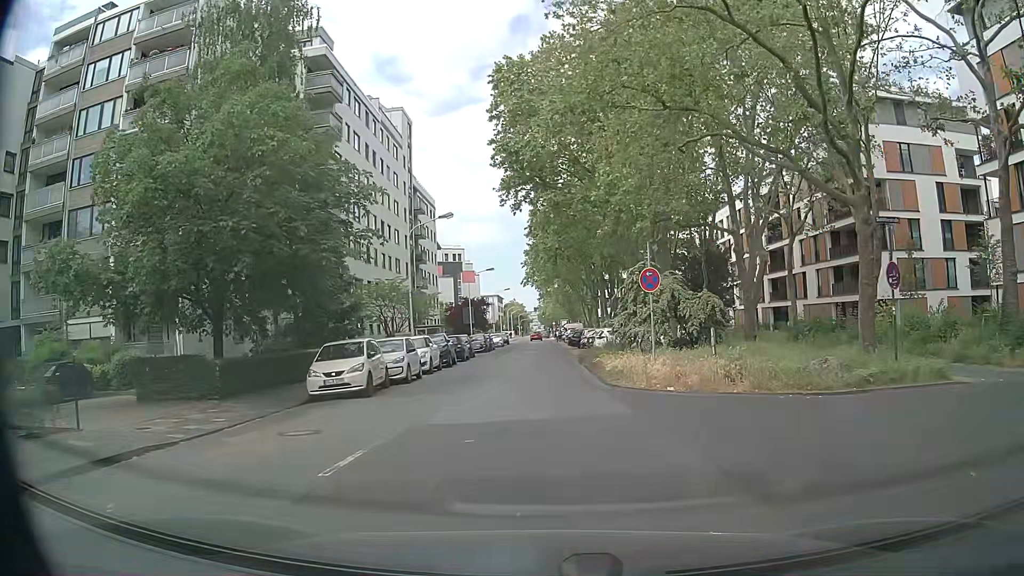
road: secondary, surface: asphalt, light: Day
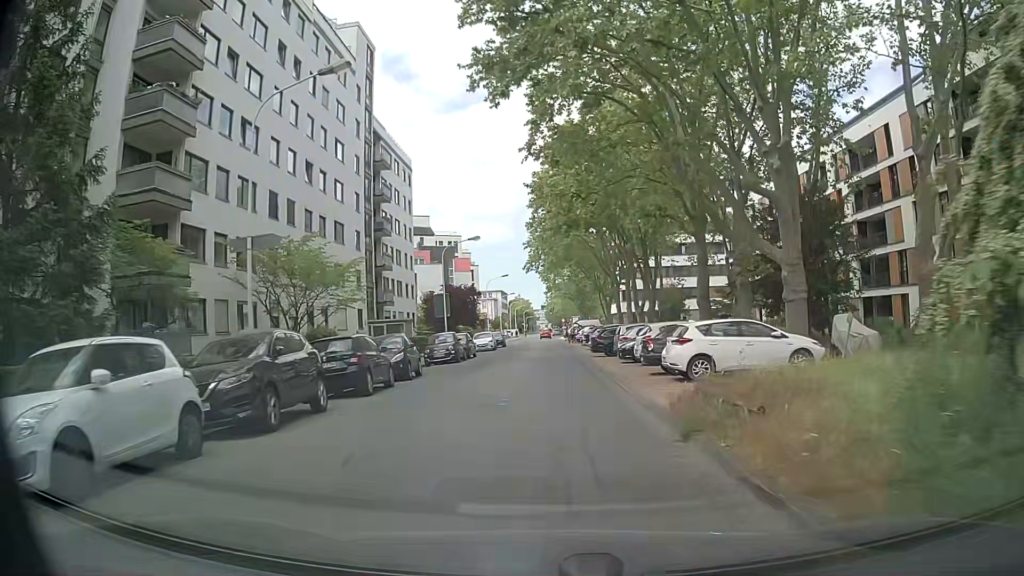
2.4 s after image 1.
(-0.2, +20.8) m; -1°
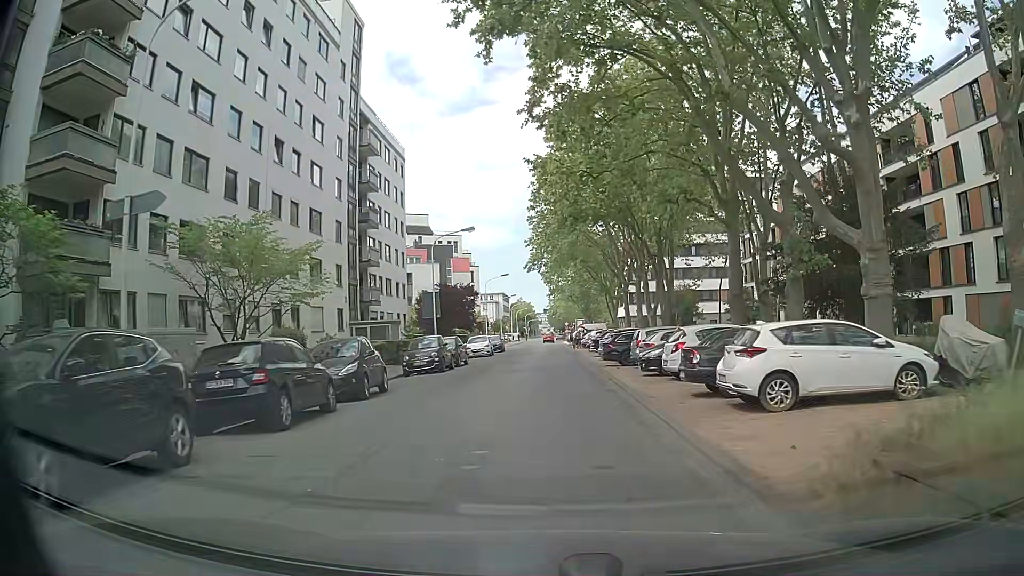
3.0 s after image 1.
(0.0, +5.4) m; -1°
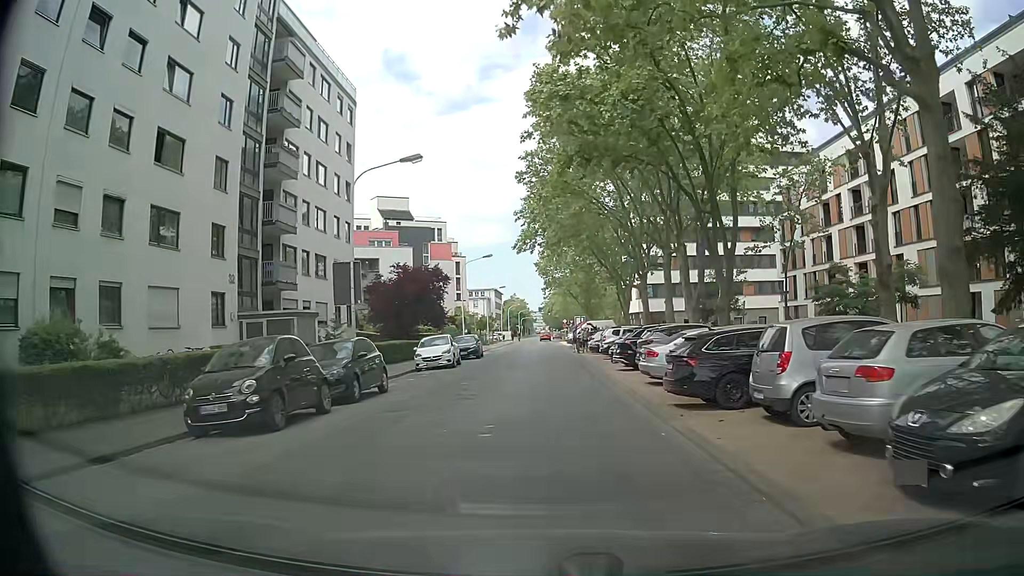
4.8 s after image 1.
(+0.4, +16.4) m; +2°
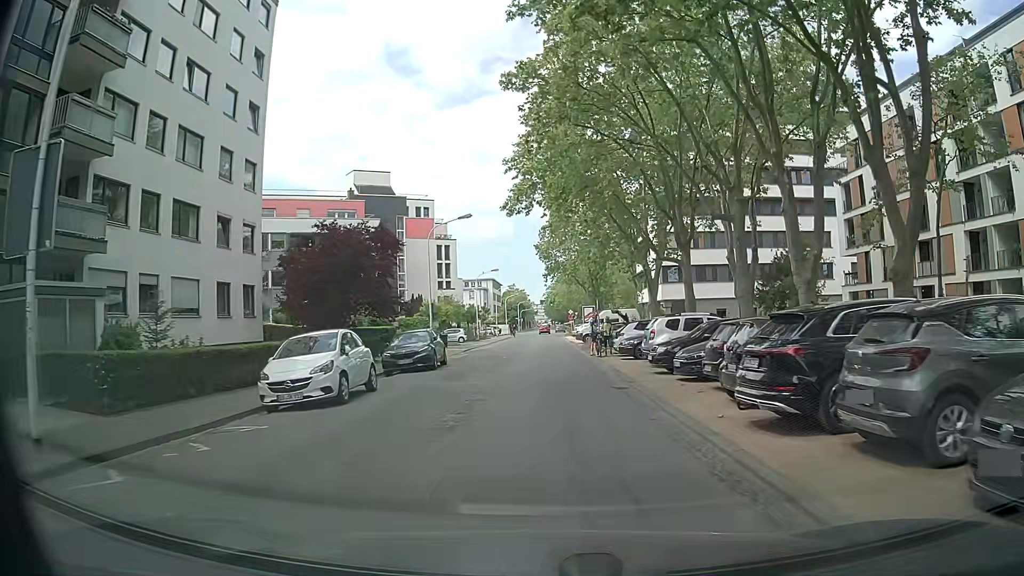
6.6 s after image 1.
(0.0, +16.3) m; 0°
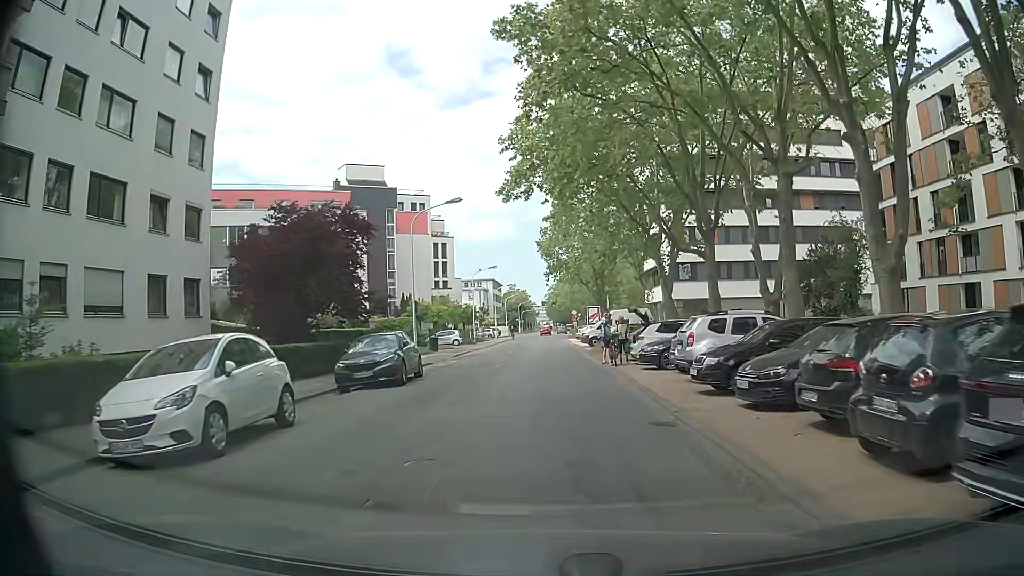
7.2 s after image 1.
(0.0, +5.4) m; -1°
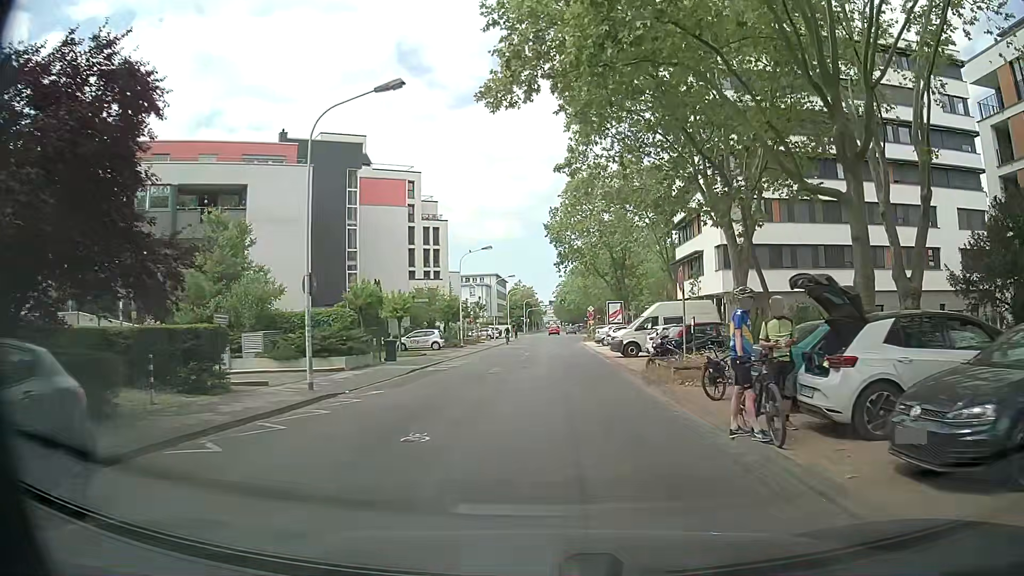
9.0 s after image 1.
(0.0, +16.1) m; +2°
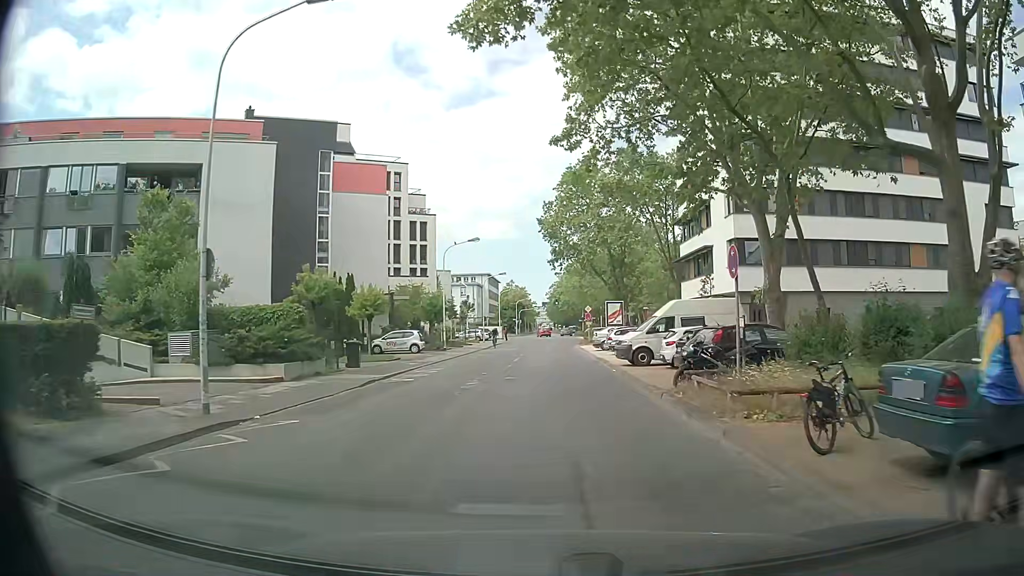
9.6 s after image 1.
(-0.1, +5.3) m; -1°
